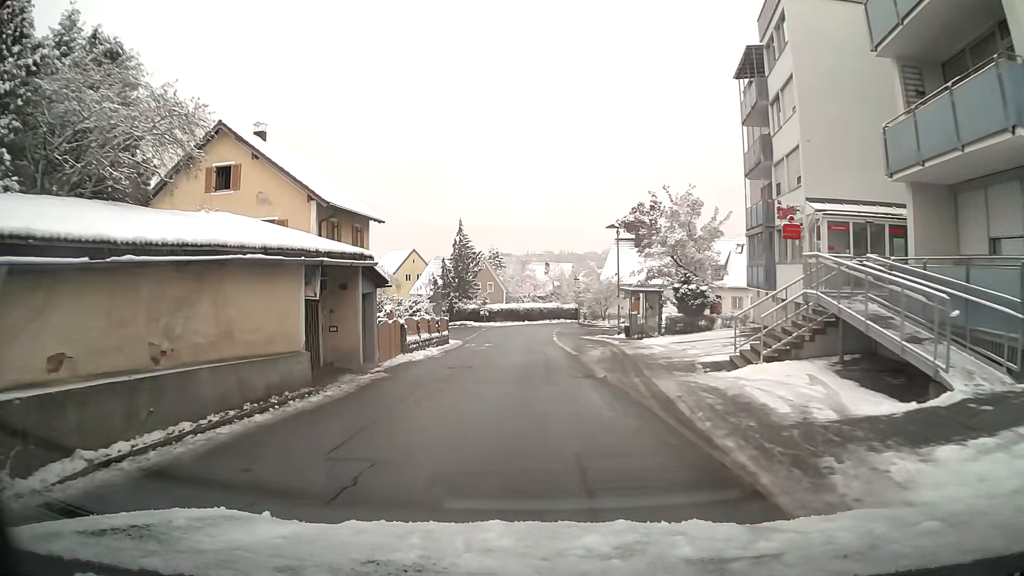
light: Day
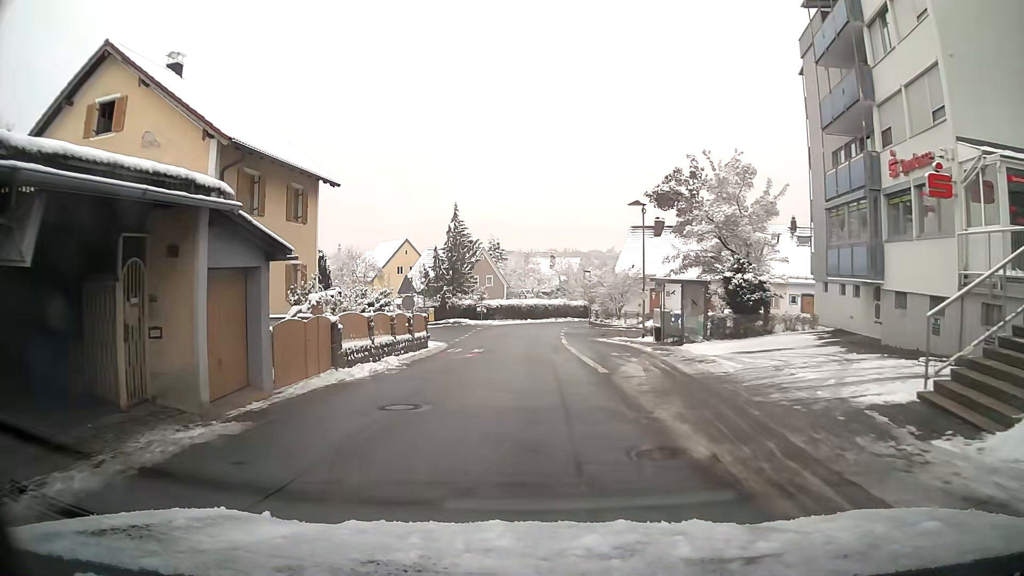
(0.0, +9.4) m; +1°
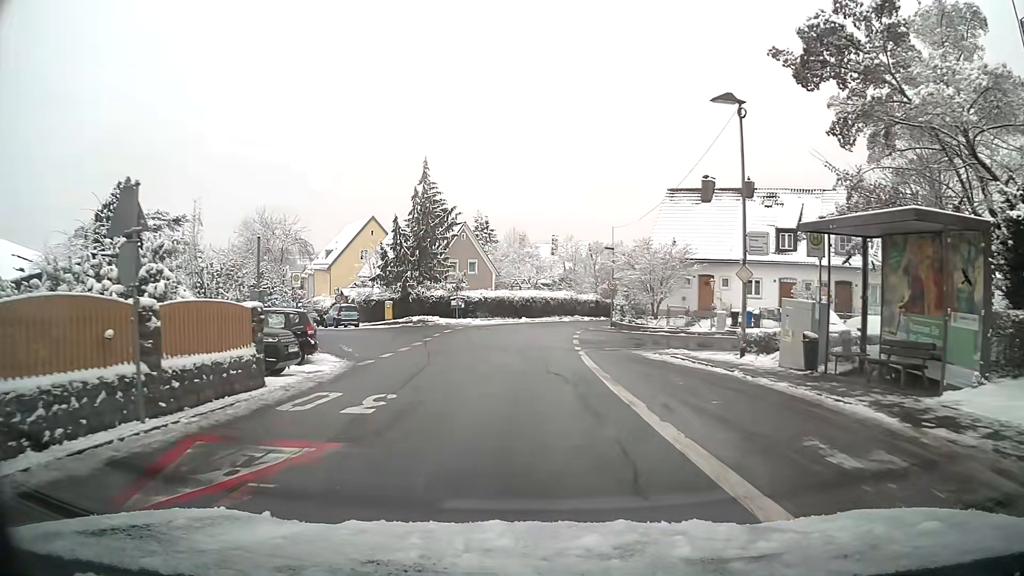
(-0.3, +19.2) m; -1°
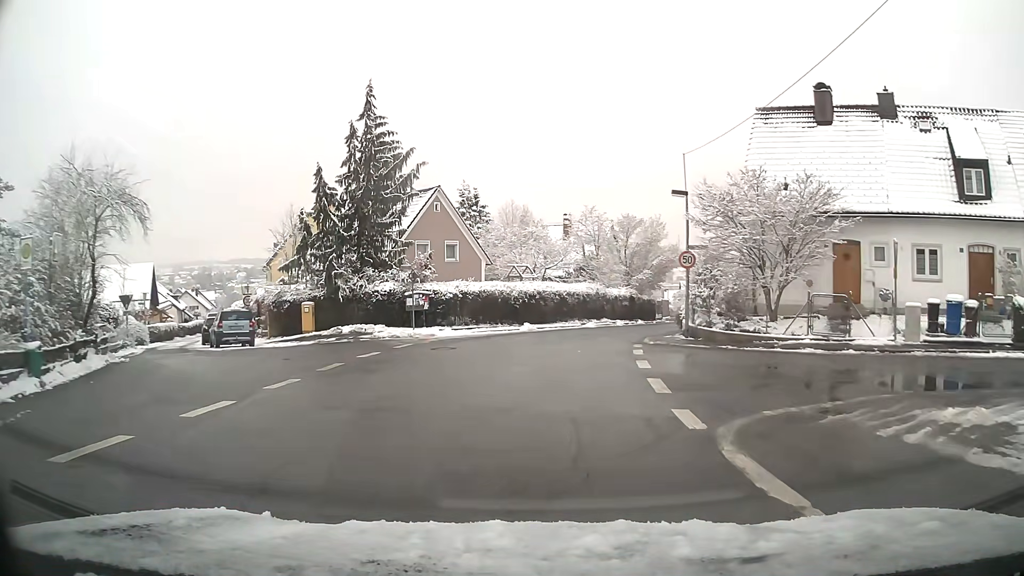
(0.0, +19.2) m; 0°
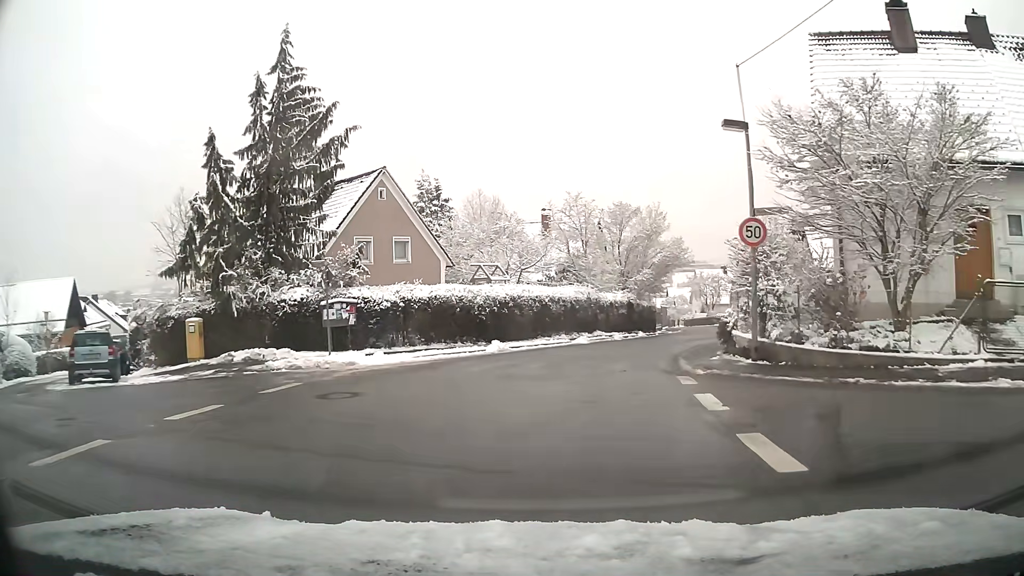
(+0.1, +9.1) m; +2°
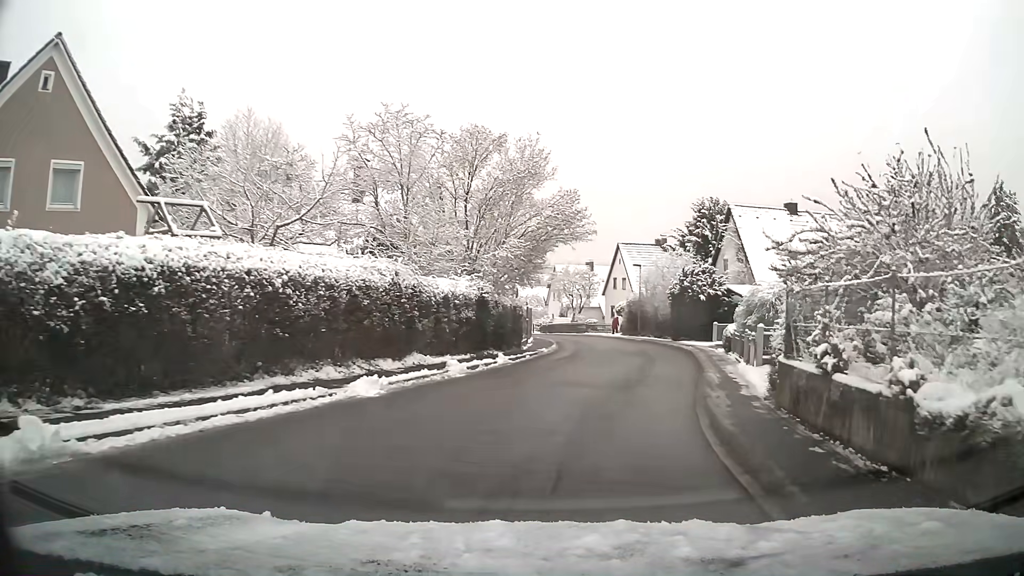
(+2.0, +17.0) m; +15°
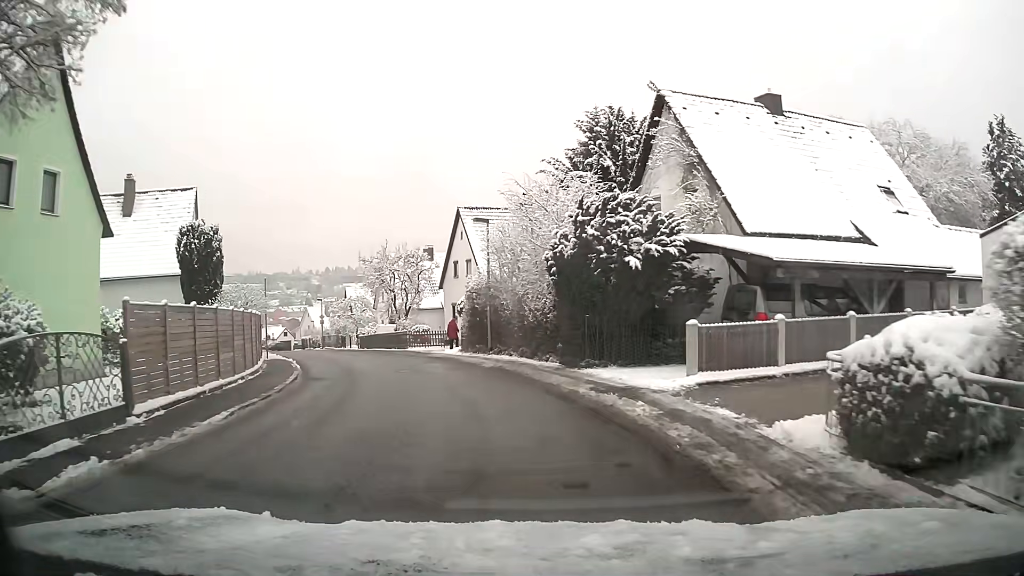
(+2.9, +21.2) m; +8°
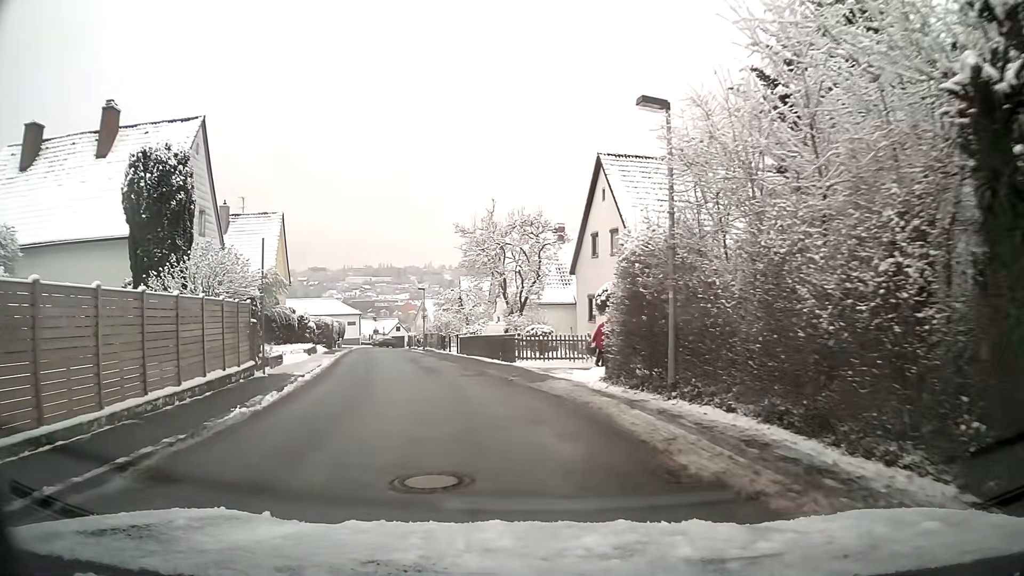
(-1.3, +13.3) m; -11°
(-1, +10) (-2, +20) (-4, +30) (-6, +39) (-9, +49) (-11, +59) (-13, +69) (-15, +78) (-16, +88) (-13, +98) m
